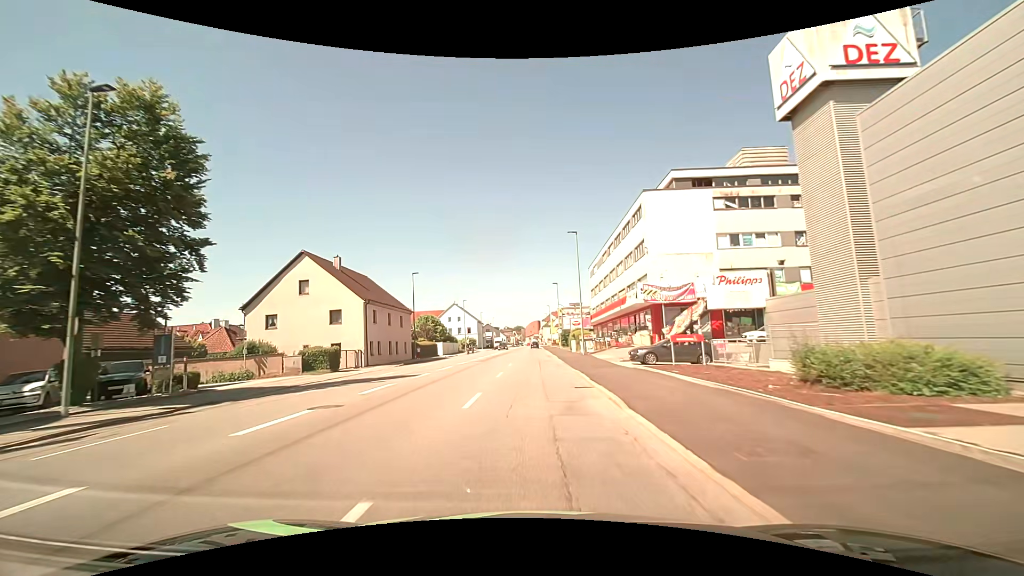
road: tertiary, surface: asphalt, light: Day
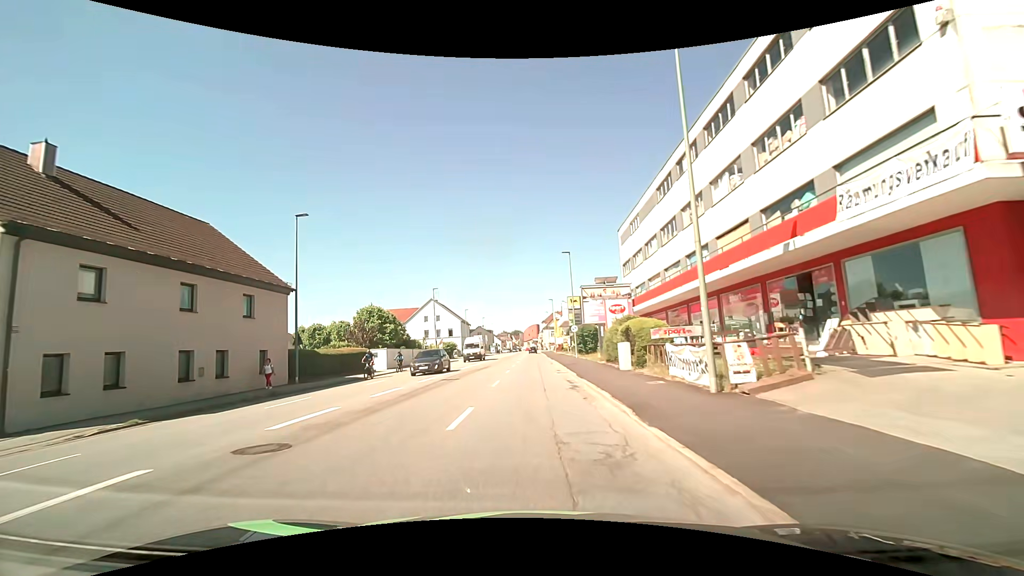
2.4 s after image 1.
(0.0, +29.2) m; 0°
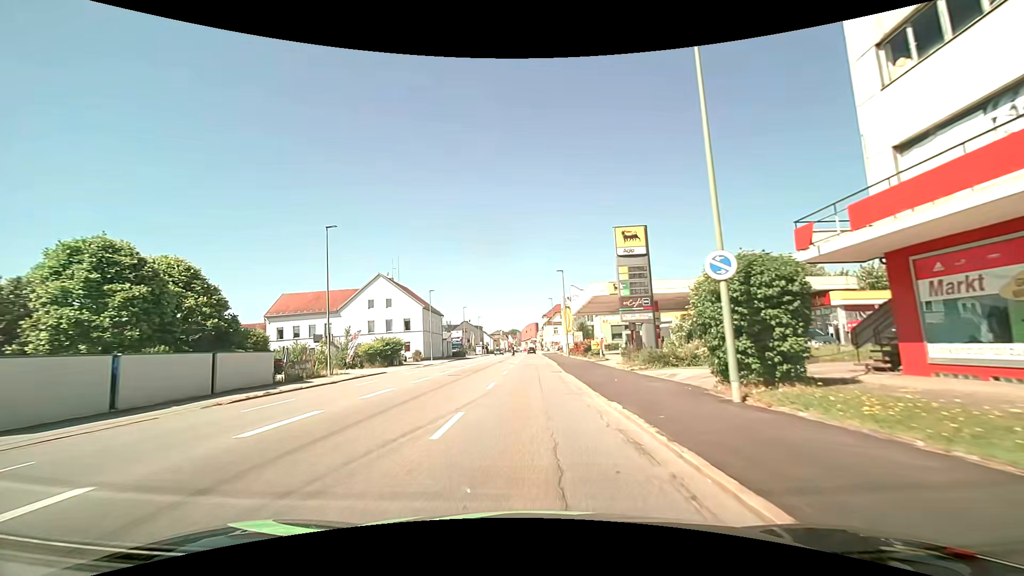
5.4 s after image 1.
(+0.1, +37.0) m; 0°
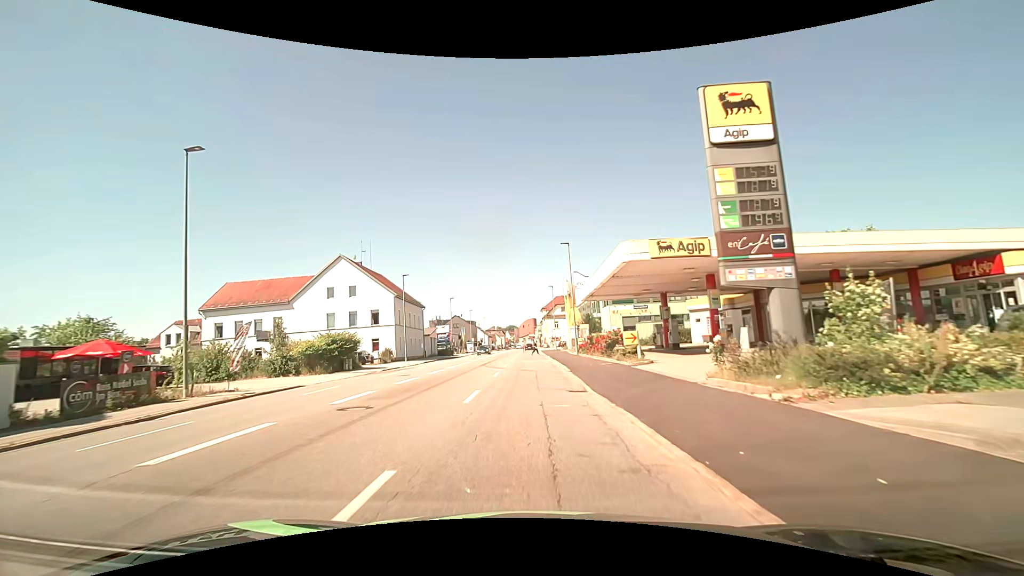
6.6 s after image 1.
(+0.1, +13.8) m; +1°
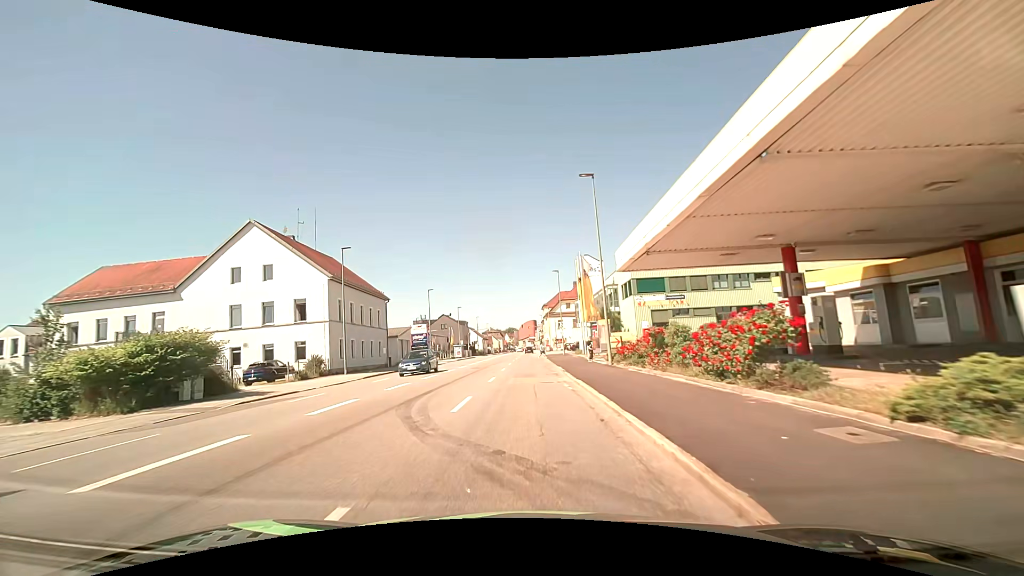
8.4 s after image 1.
(-0.1, +18.9) m; -1°
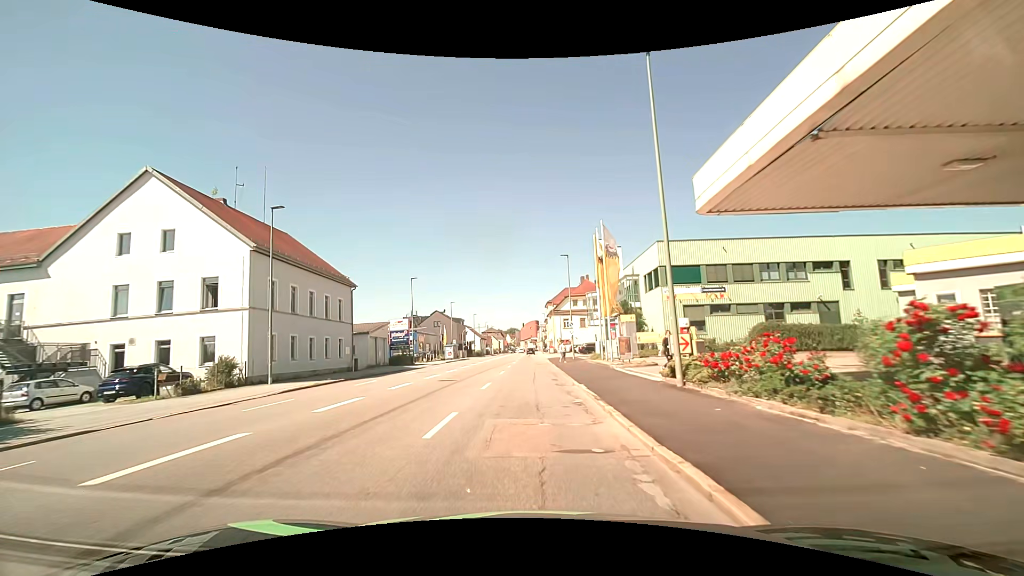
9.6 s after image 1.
(0.0, +11.7) m; 0°
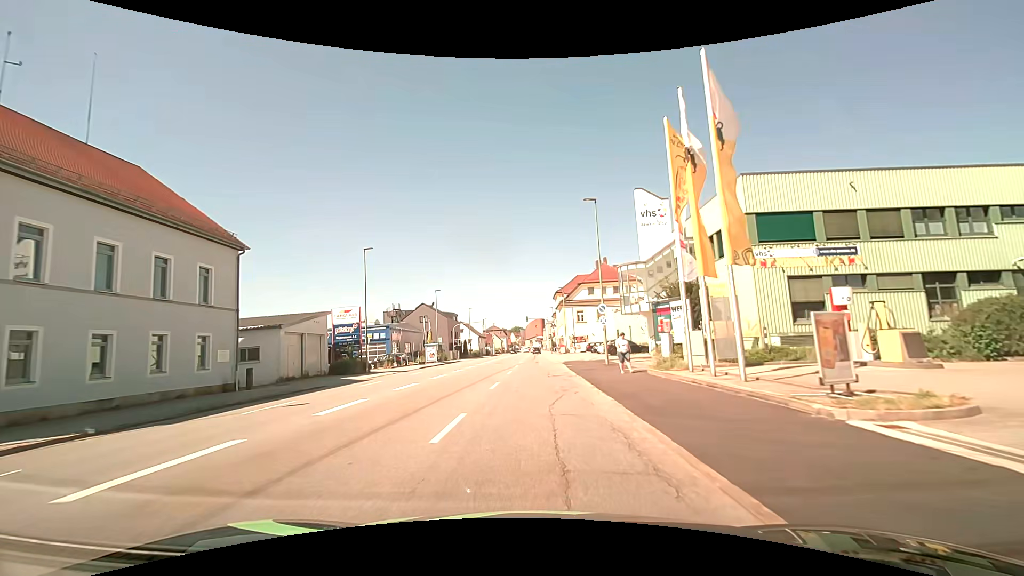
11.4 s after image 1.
(-0.2, +18.8) m; -1°
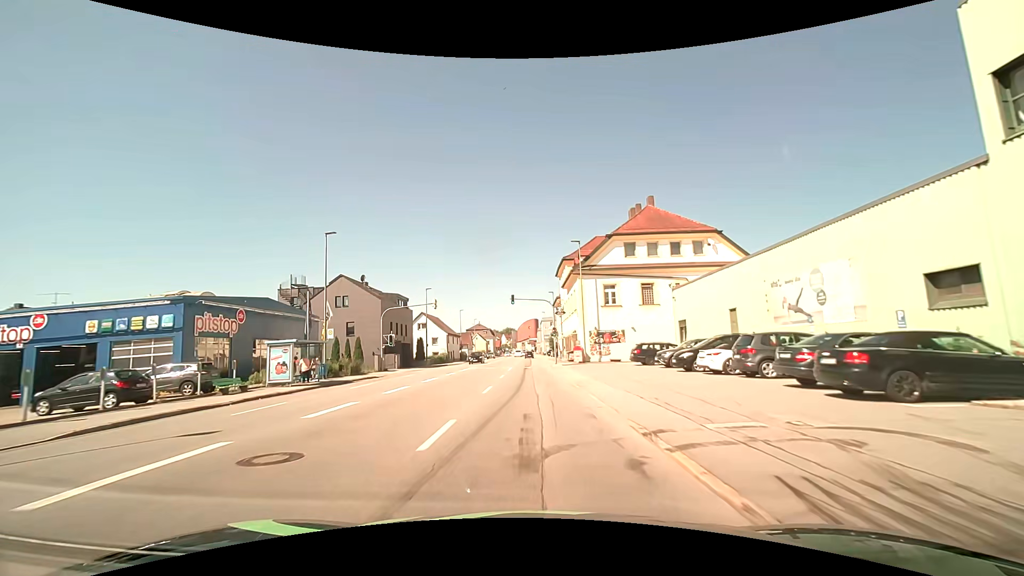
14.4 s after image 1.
(+0.2, +36.6) m; 0°
(0, +10) (0, +20) (0, +30) (0, +40) (0, +50) (0, +60) (0, +70) (0, +80) (0, +90) (0, +100) m
